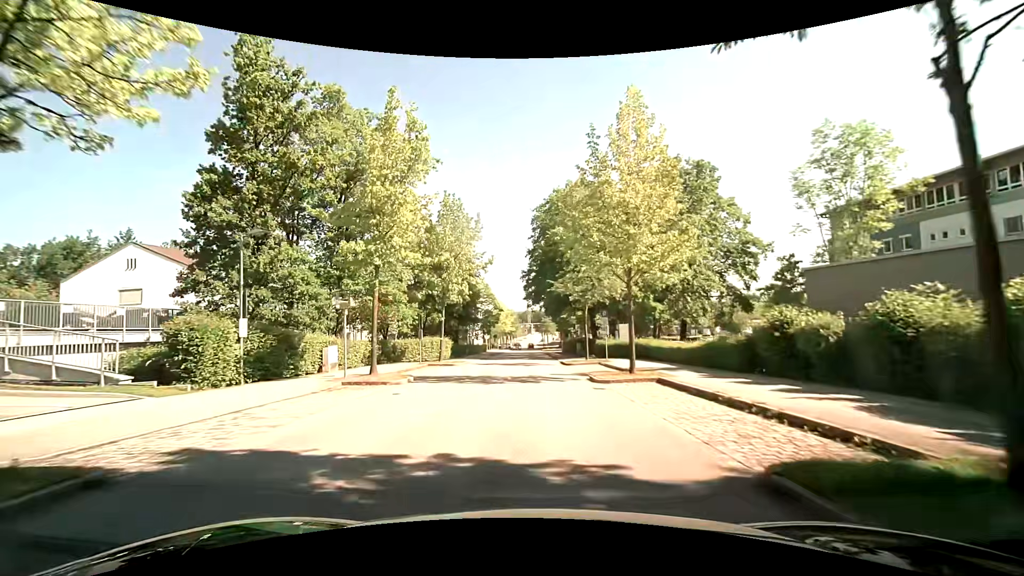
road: residential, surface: asphalt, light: Day
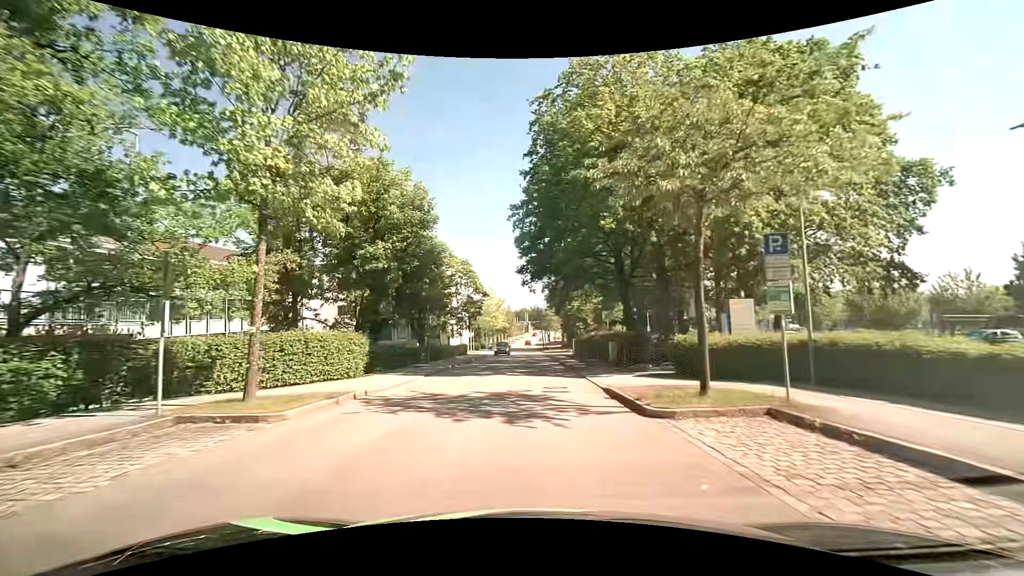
(+0.1, +22.0) m; +1°
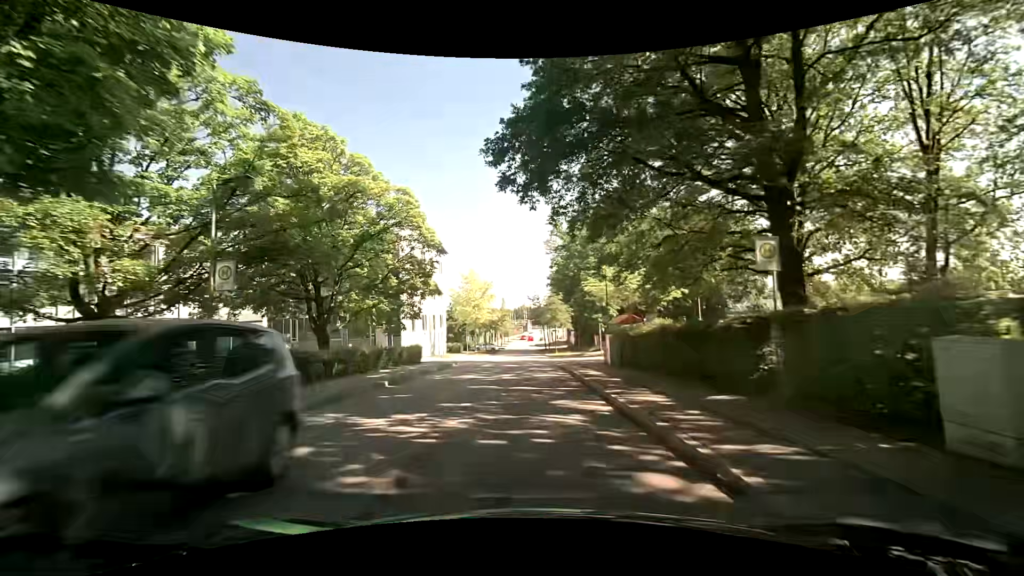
(0.0, +23.3) m; 0°
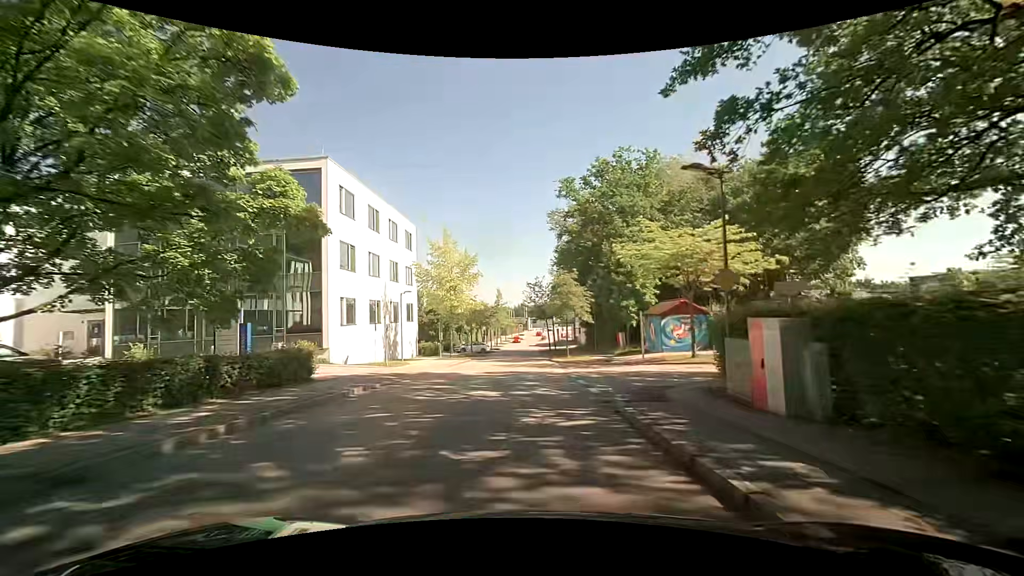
(-0.2, +17.4) m; 0°
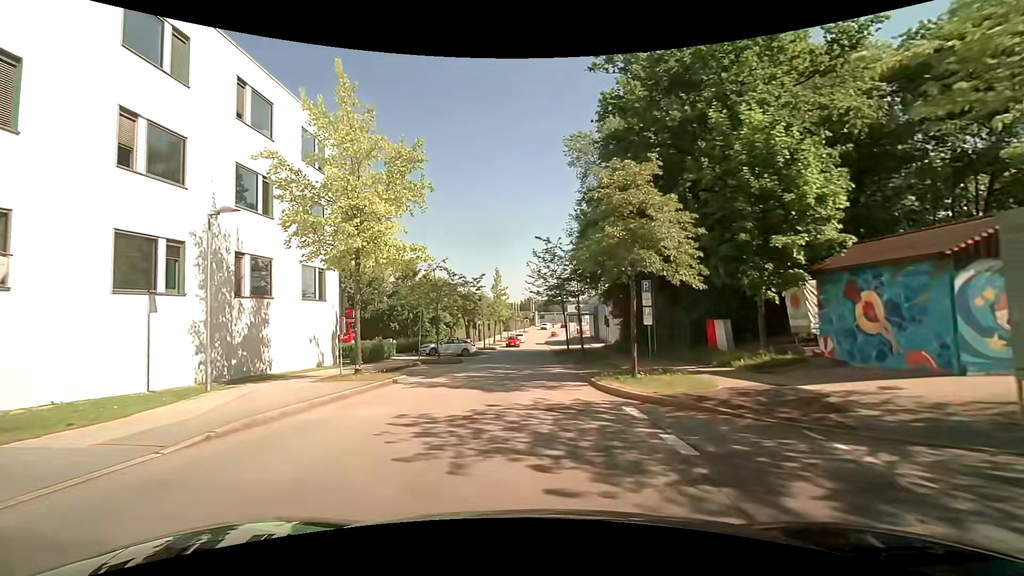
(-0.3, +22.7) m; -2°
(0, +10) (0, +20) (0, +30) (+1, +40) (+1, +50) (+1, +60) (+1, +70) (+1, +80) (+1, +90) (+2, +100) m
